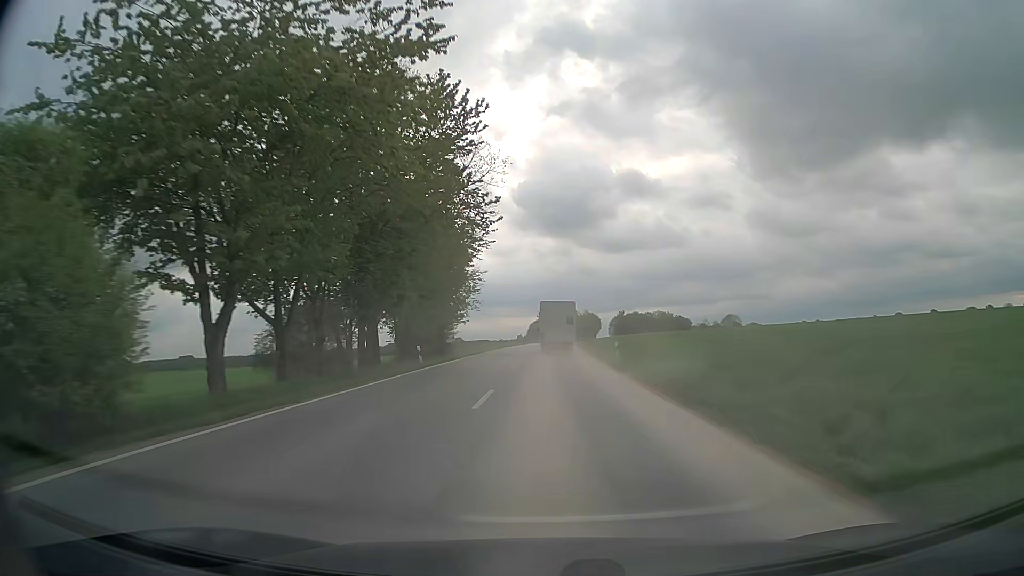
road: secondary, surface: asphalt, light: Day
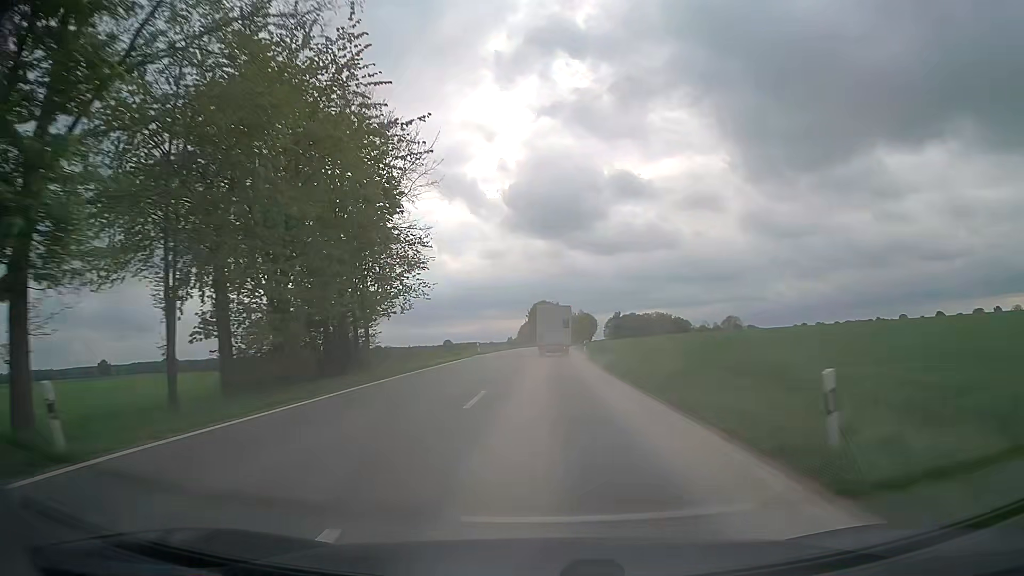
(+0.2, +23.8) m; +1°
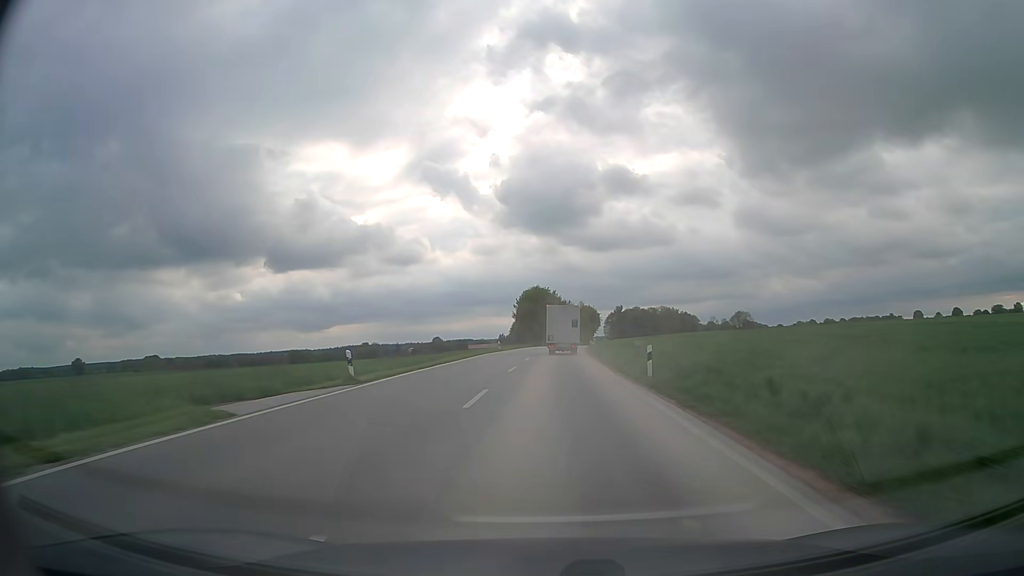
(+0.1, +36.4) m; 0°
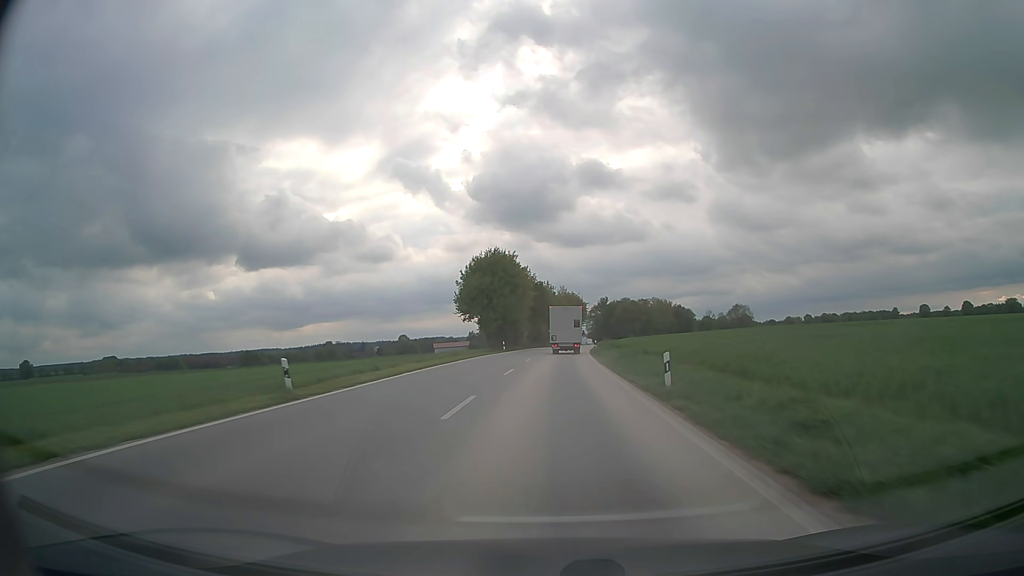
(+1.1, +49.8) m; +2°
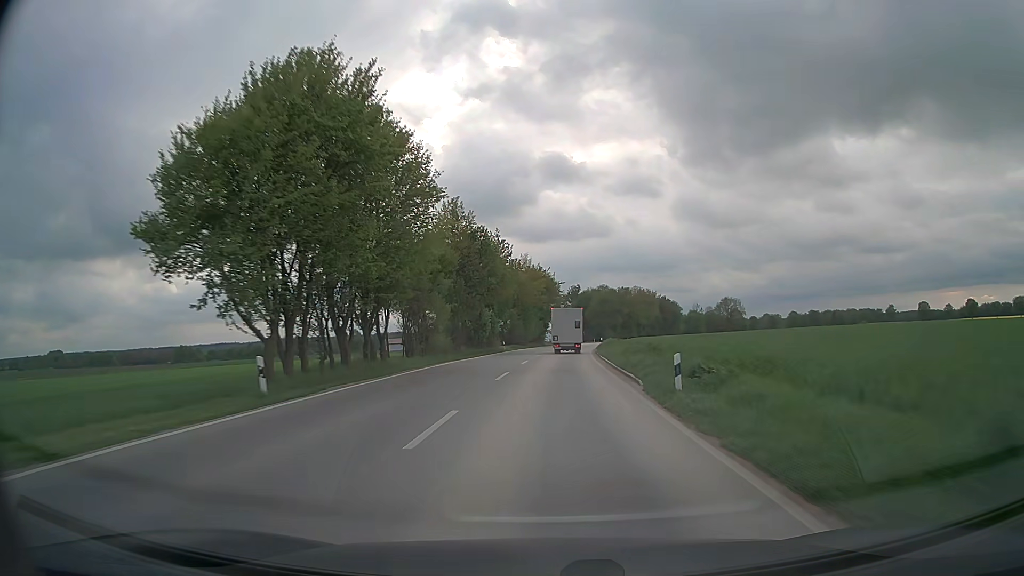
(+1.2, +51.0) m; +3°
(0, +10) (0, +20) (+1, +30) (+1, +40) (+1, +50) (+2, +60) (+3, +70) (+4, +80) (+5, +90) (+6, +100) m
